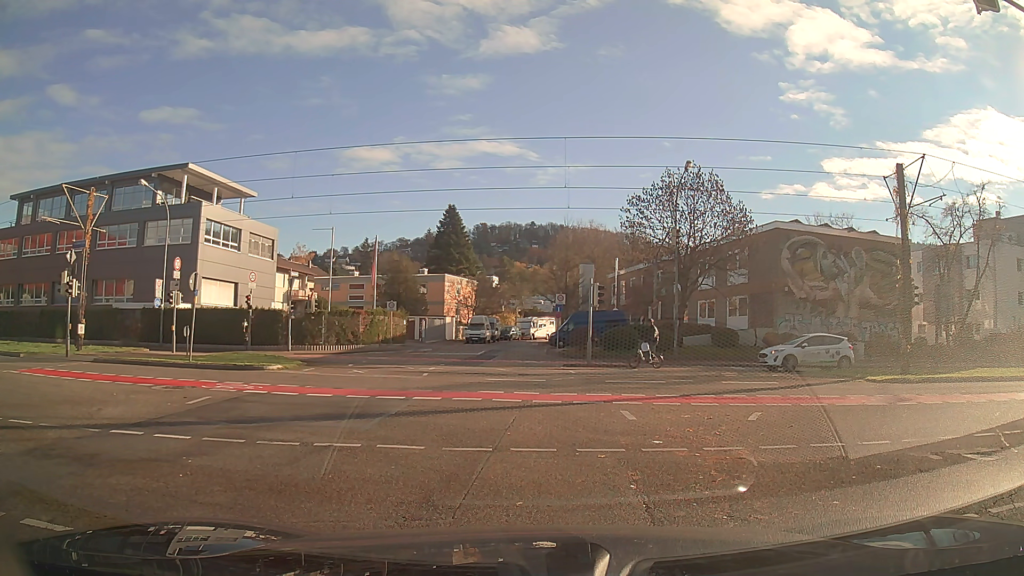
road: secondary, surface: asphalt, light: Day
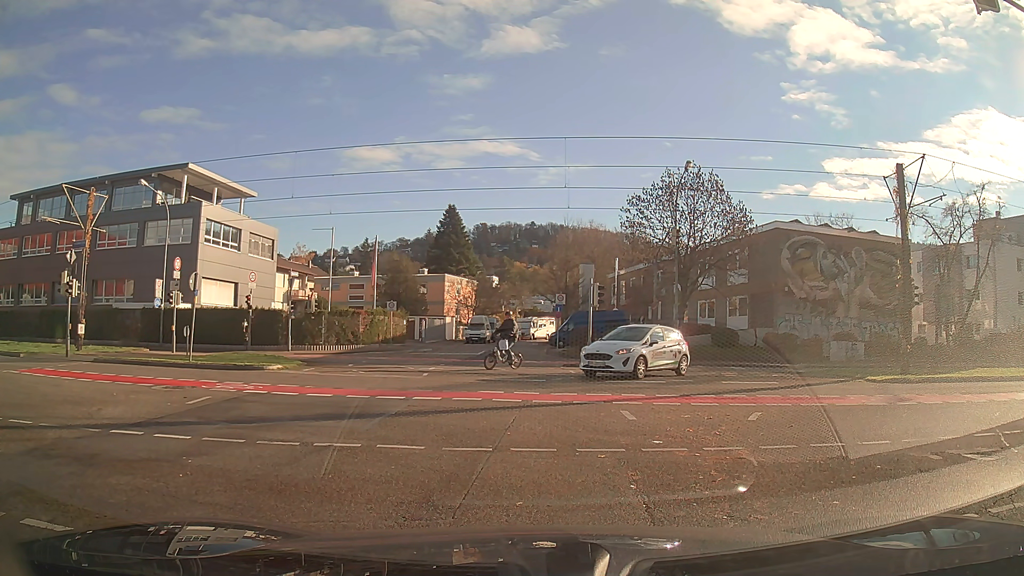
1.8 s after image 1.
(0.0, 0.0) m; 0°
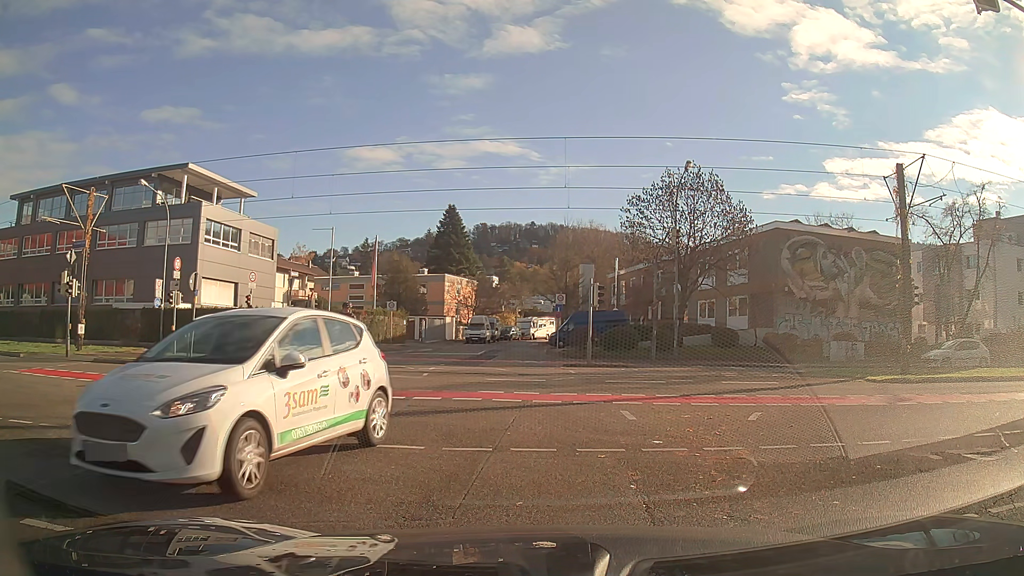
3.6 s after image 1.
(0.0, 0.0) m; 0°
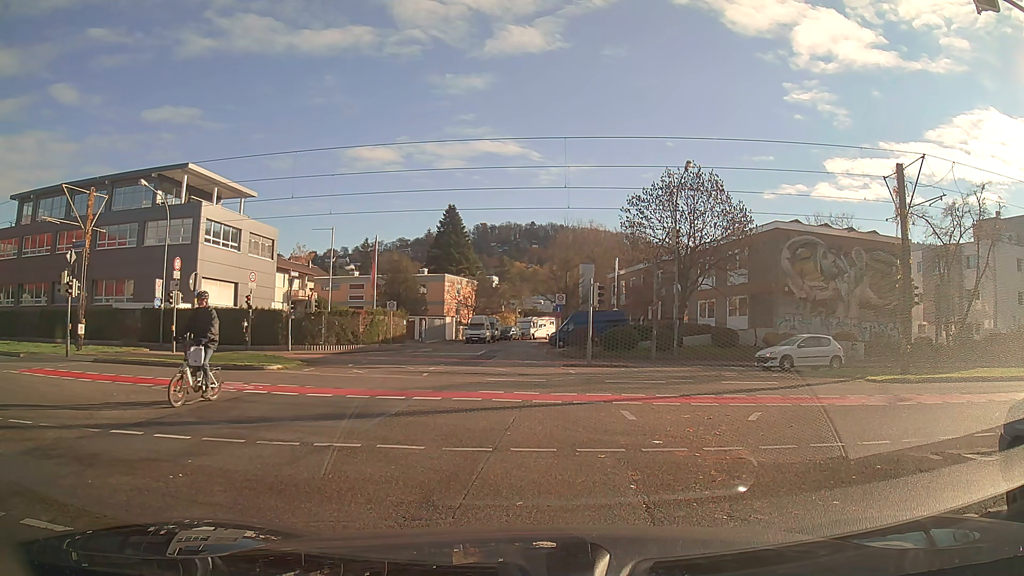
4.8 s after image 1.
(0.0, 0.0) m; 0°
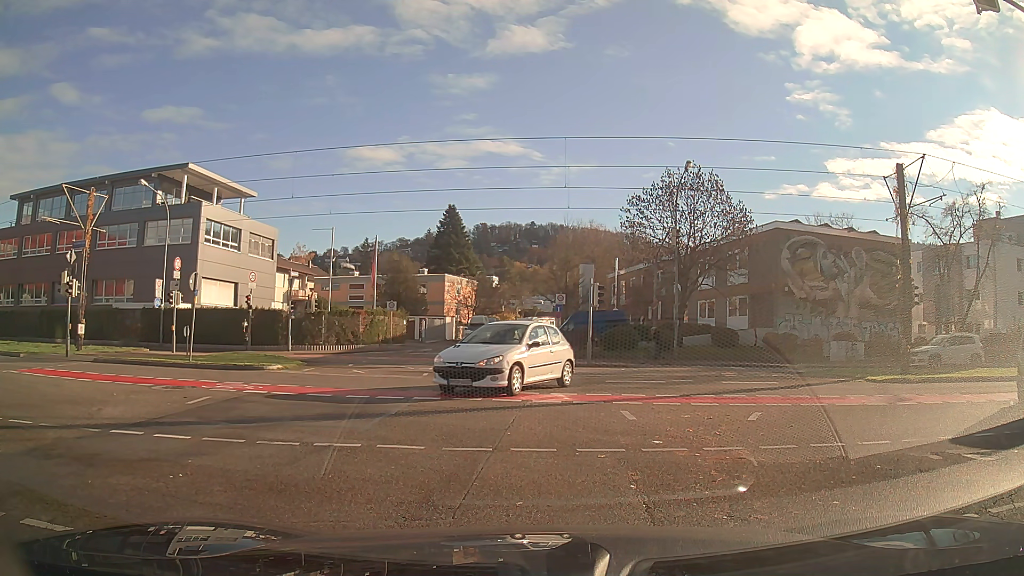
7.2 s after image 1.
(0.0, 0.0) m; 0°
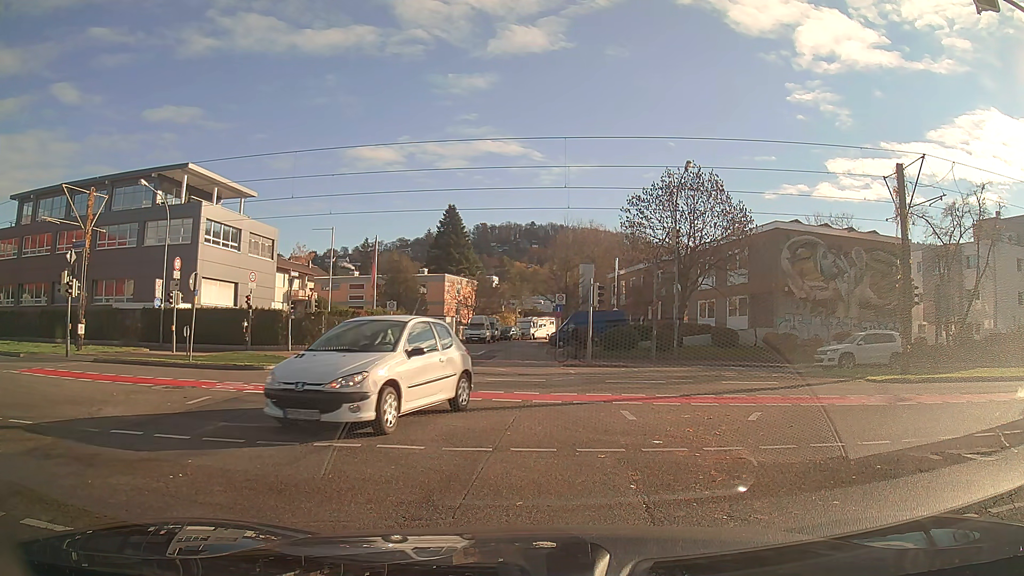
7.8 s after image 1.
(0.0, 0.0) m; 0°
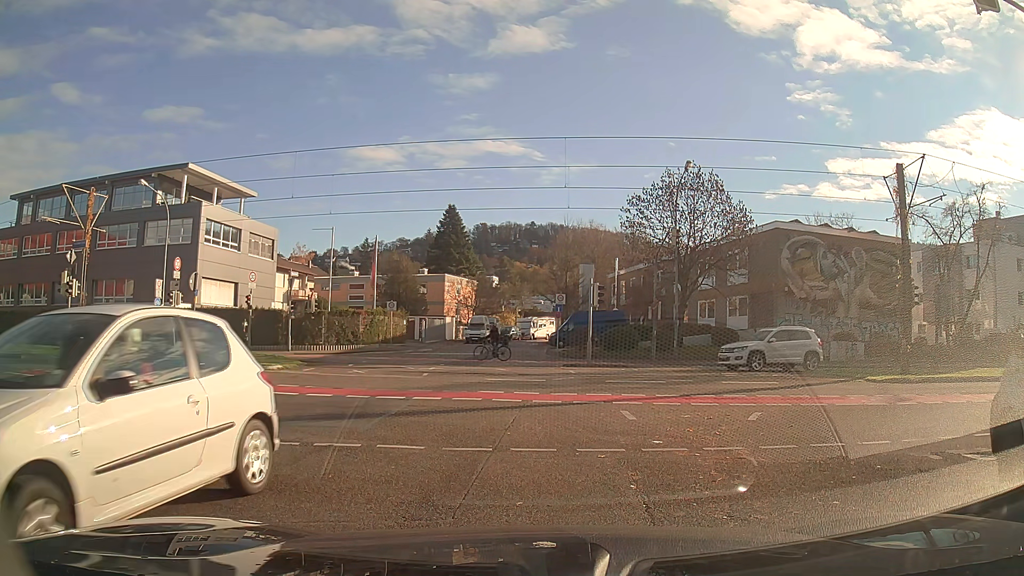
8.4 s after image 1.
(0.0, 0.0) m; 0°
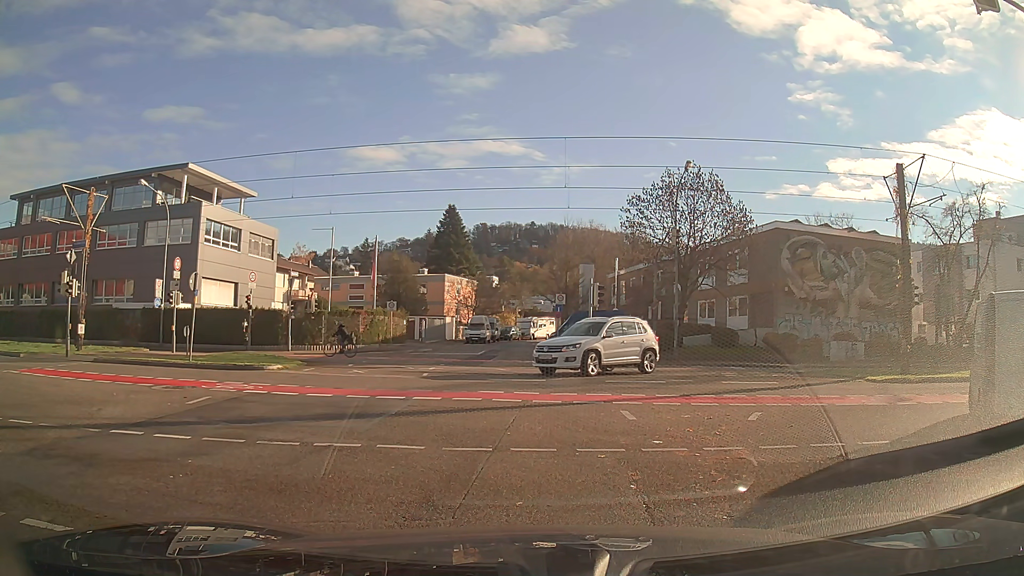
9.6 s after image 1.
(0.0, 0.0) m; 0°
(0, +10) (-2, +20) (-8, +27) (-18, +30) (-28, +31) (-38, +33) (-48, +35) (-57, +38) (-67, +41) (-76, +44) m
